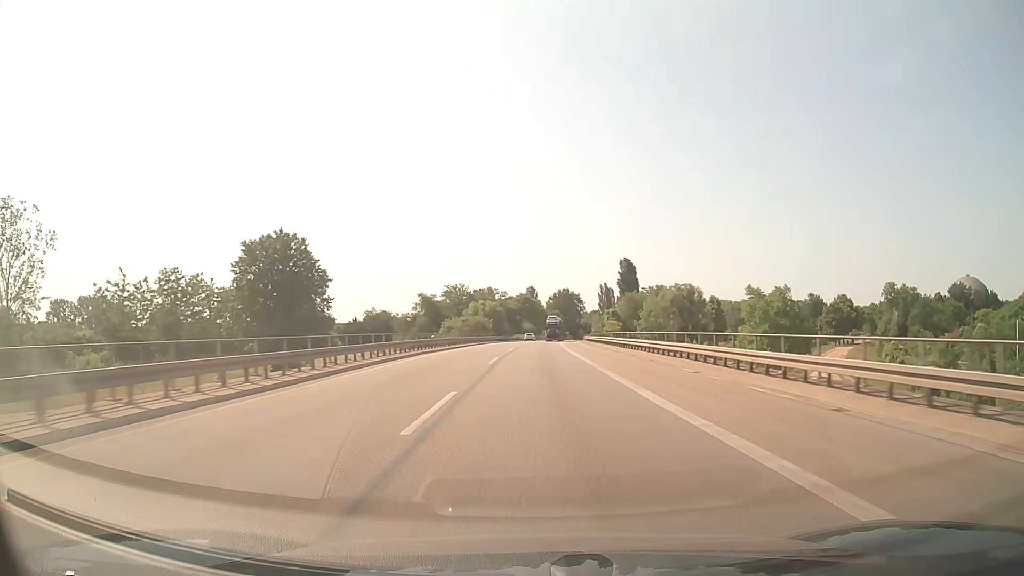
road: trunk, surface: asphalt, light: Day
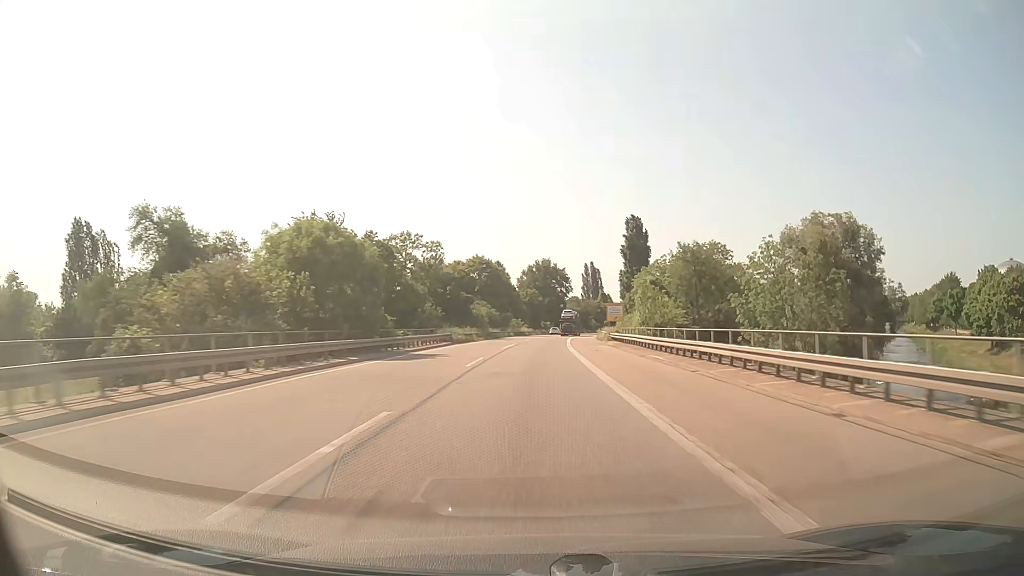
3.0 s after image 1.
(+1.2, +75.9) m; +2°
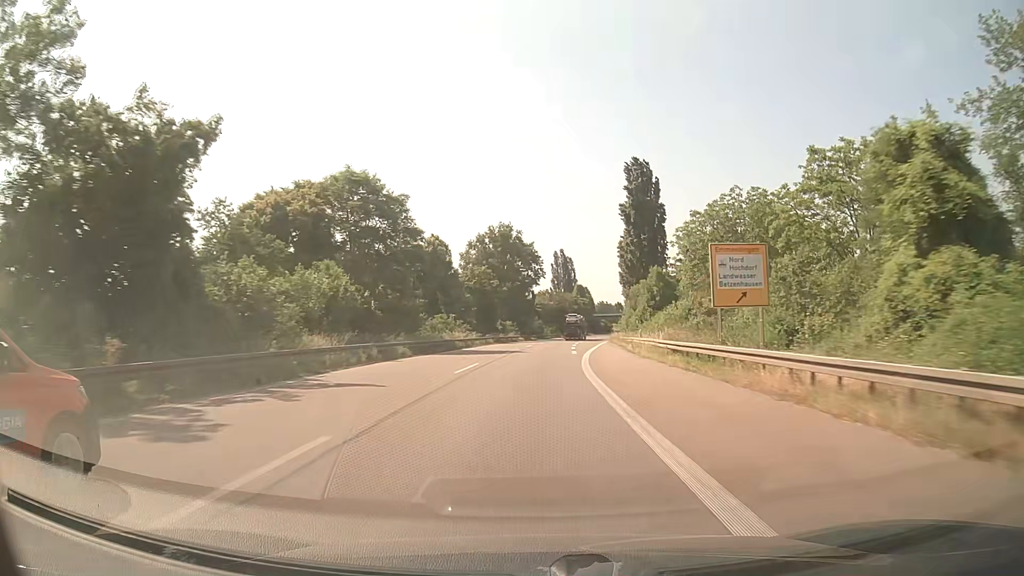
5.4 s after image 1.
(+1.6, +60.2) m; +3°
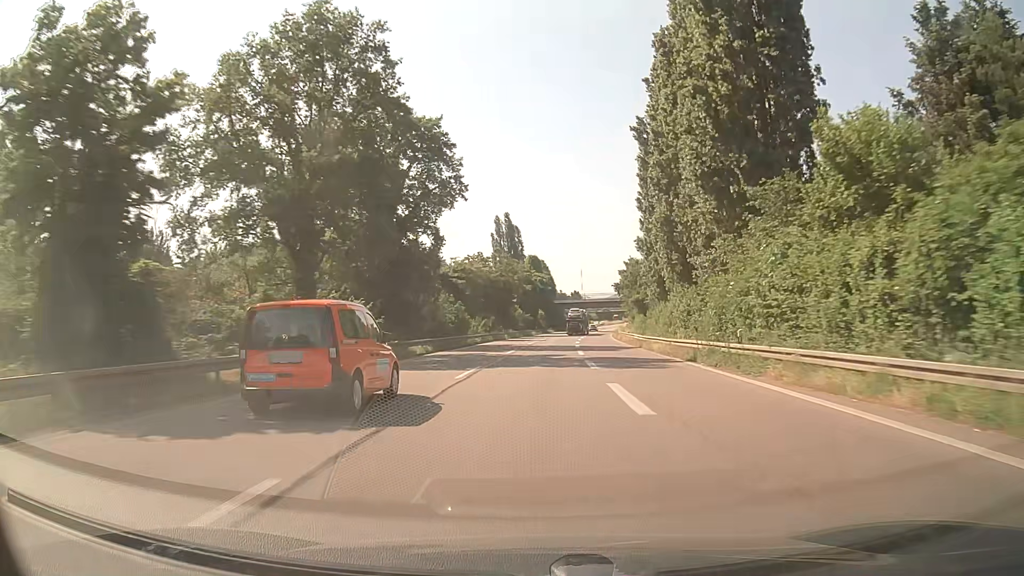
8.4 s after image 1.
(+2.8, +75.6) m; +4°
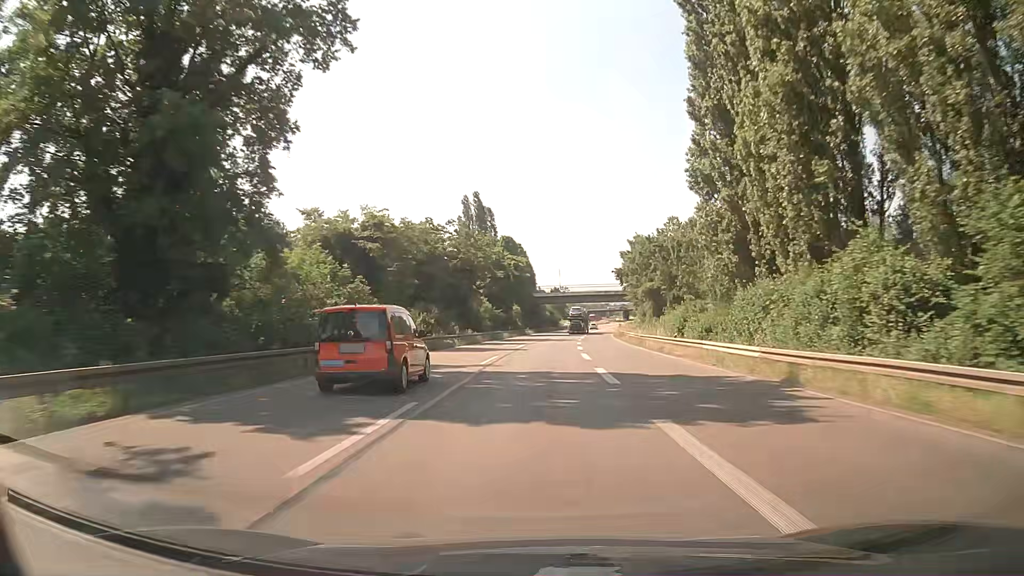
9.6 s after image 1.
(+0.5, +30.5) m; +2°
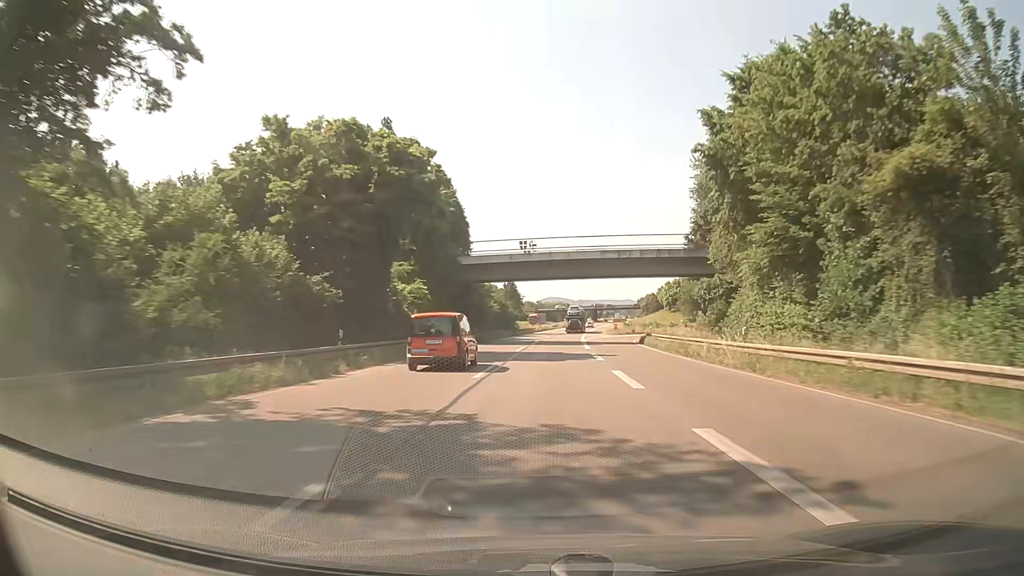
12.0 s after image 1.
(+2.0, +61.2) m; +4°
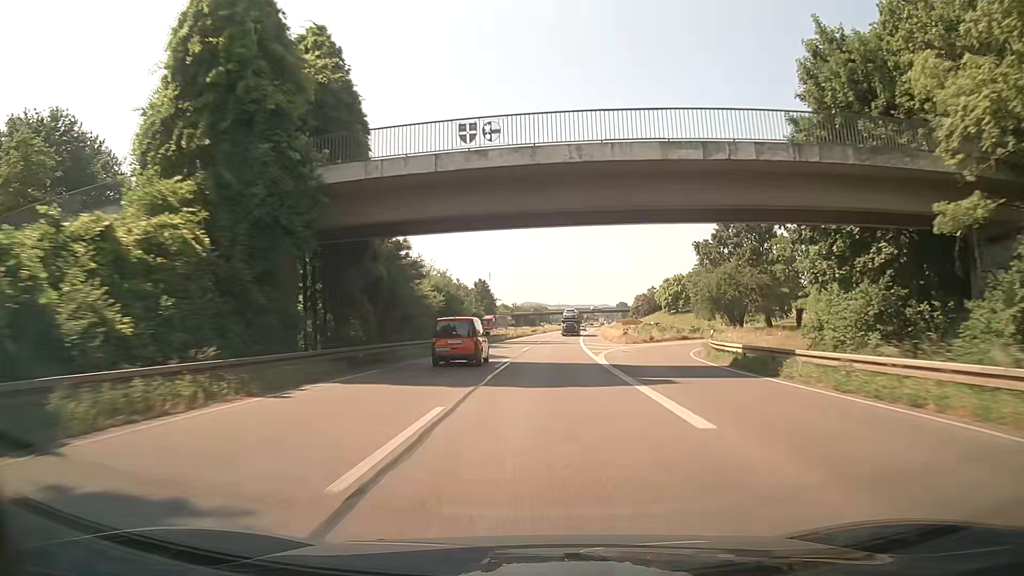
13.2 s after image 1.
(+0.5, +30.8) m; +2°
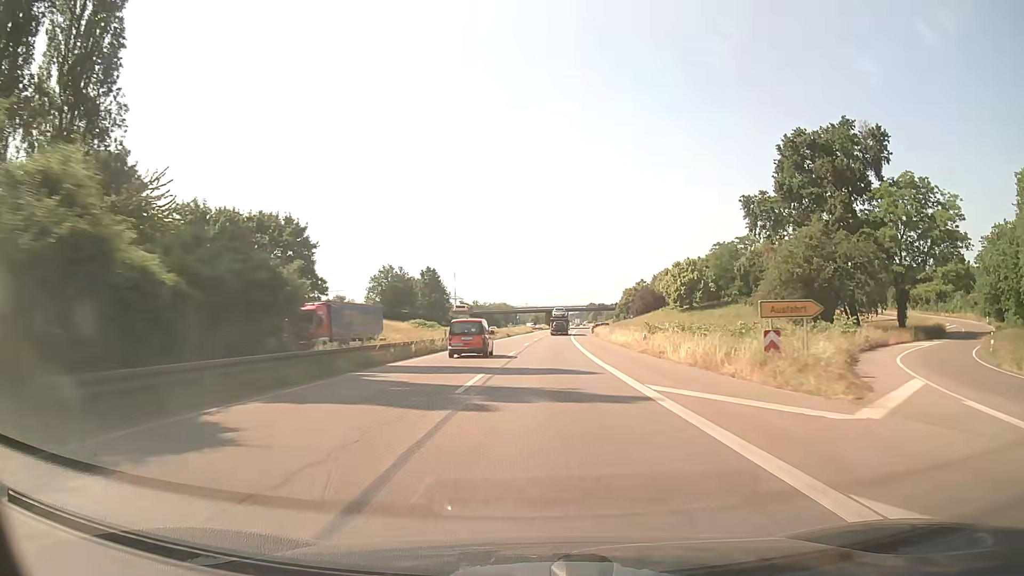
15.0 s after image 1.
(+1.4, +46.4) m; +3°
(0, +10) (0, +20) (0, +30) (+1, +40) (+1, +50) (+1, +60) (+2, +70) (+2, +80) (+3, +90) (+3, +100) m
